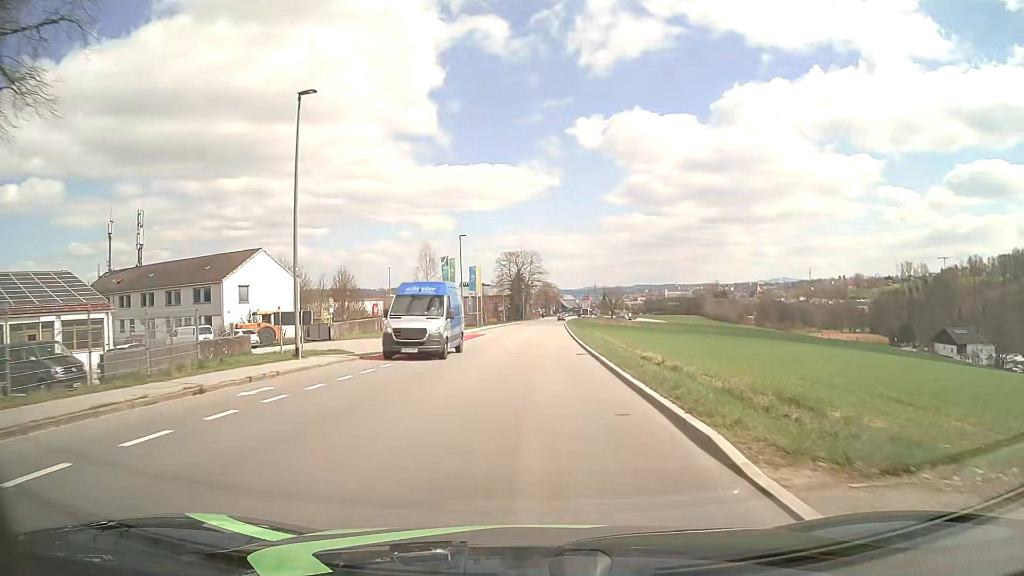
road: tertiary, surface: asphalt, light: Day
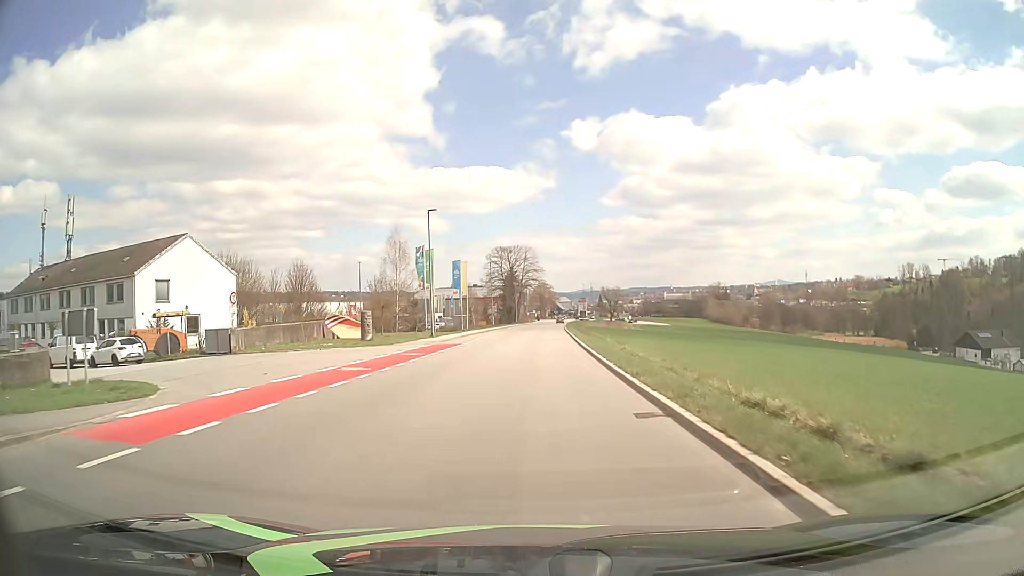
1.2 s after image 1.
(0.0, +14.9) m; 0°
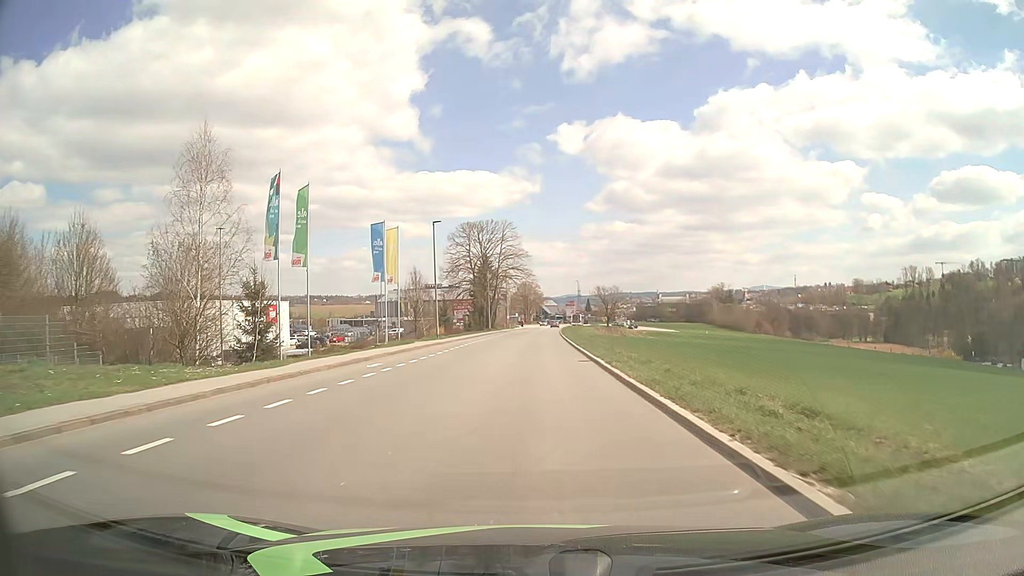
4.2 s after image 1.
(+0.5, +37.4) m; +1°
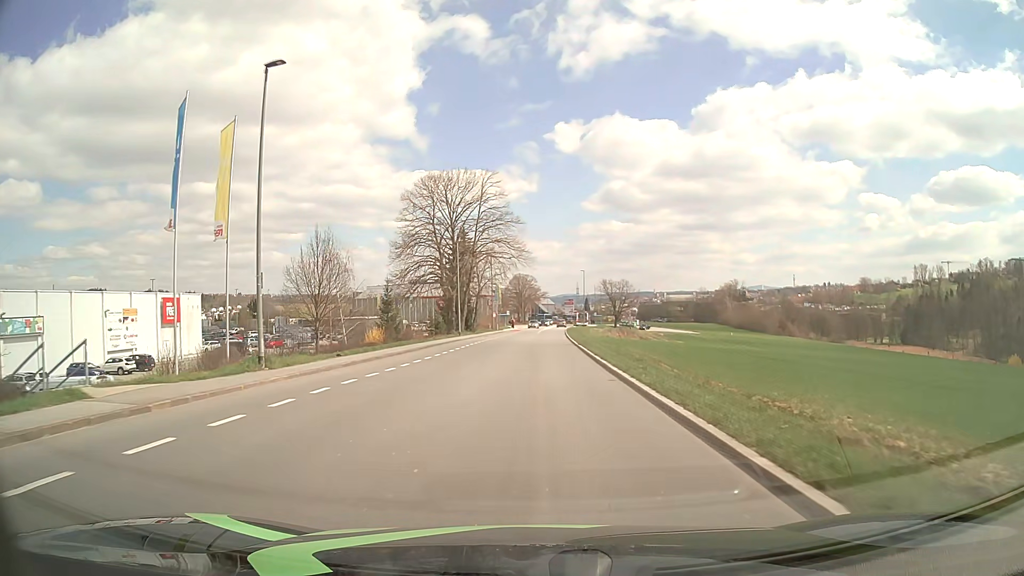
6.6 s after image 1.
(+0.1, +30.1) m; 0°
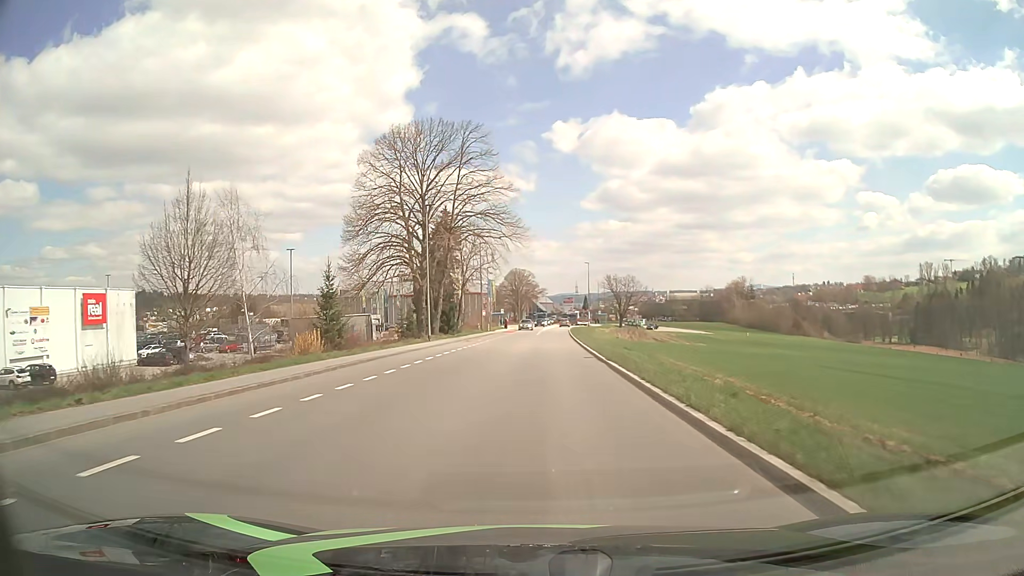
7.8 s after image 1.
(0.0, +15.1) m; 0°
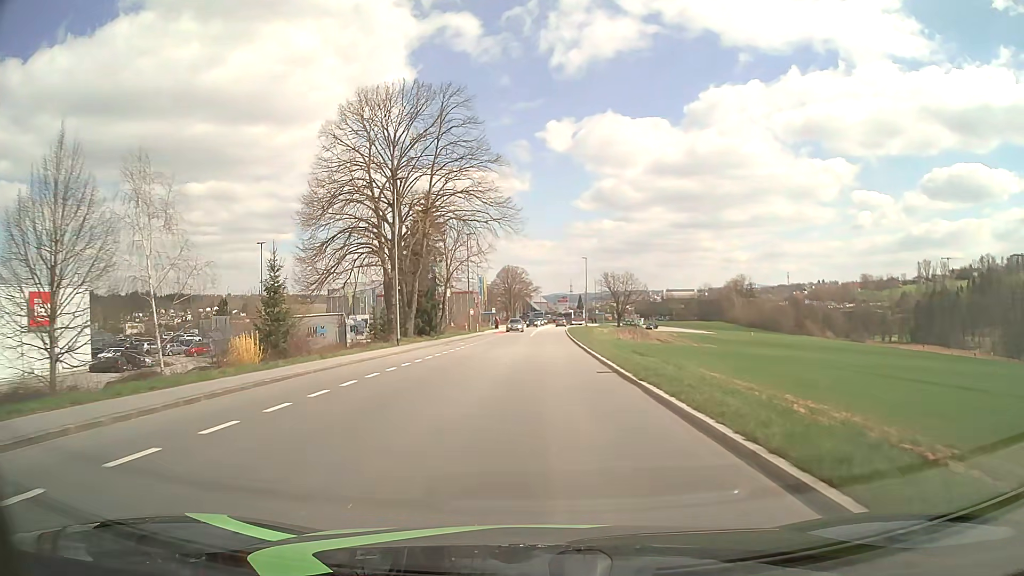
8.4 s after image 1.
(0.0, +7.6) m; +1°
